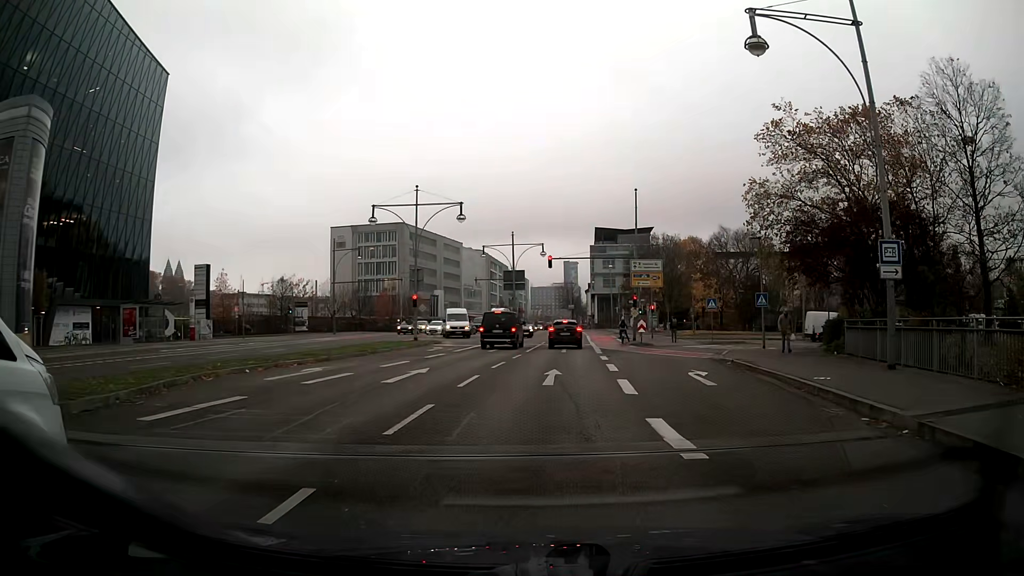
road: primary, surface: asphalt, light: Day
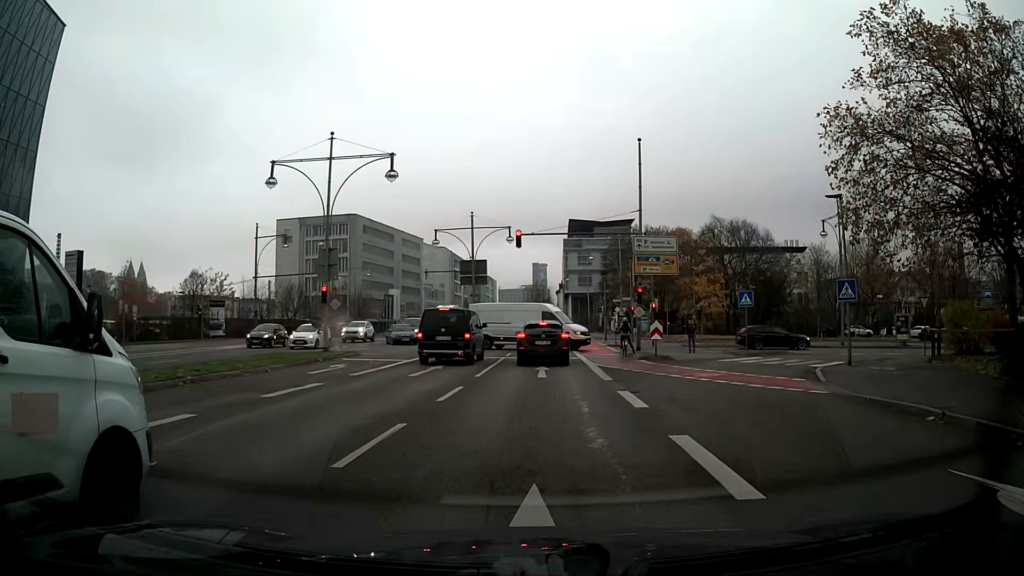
(+0.3, +13.6) m; +2°
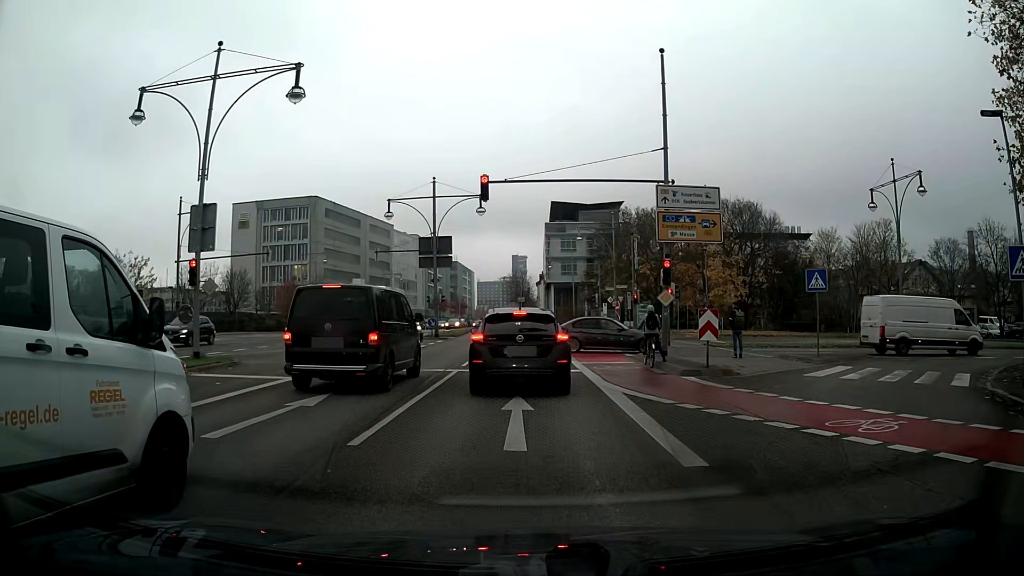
(+0.2, +10.8) m; +2°
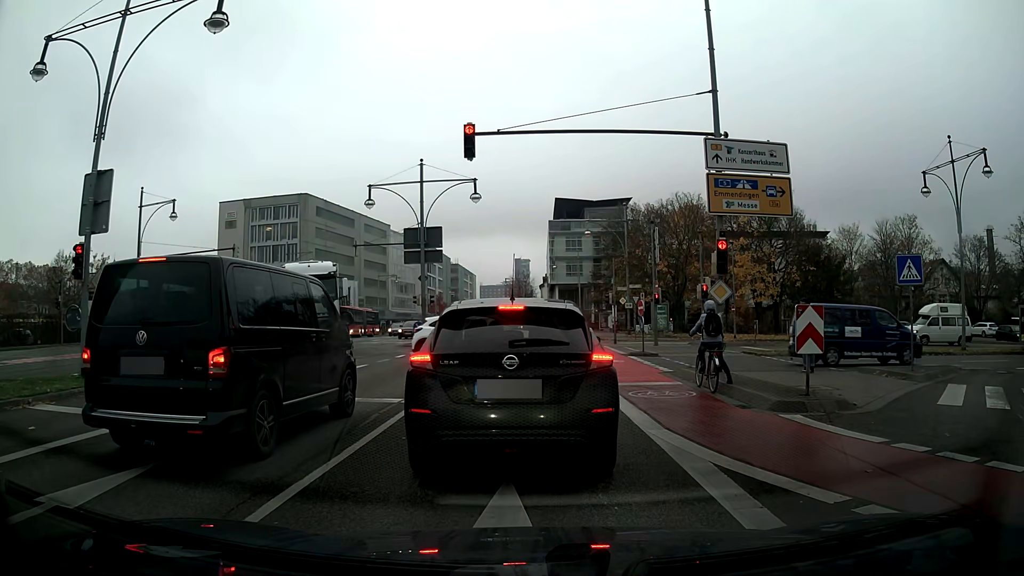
(0.0, +5.9) m; +1°
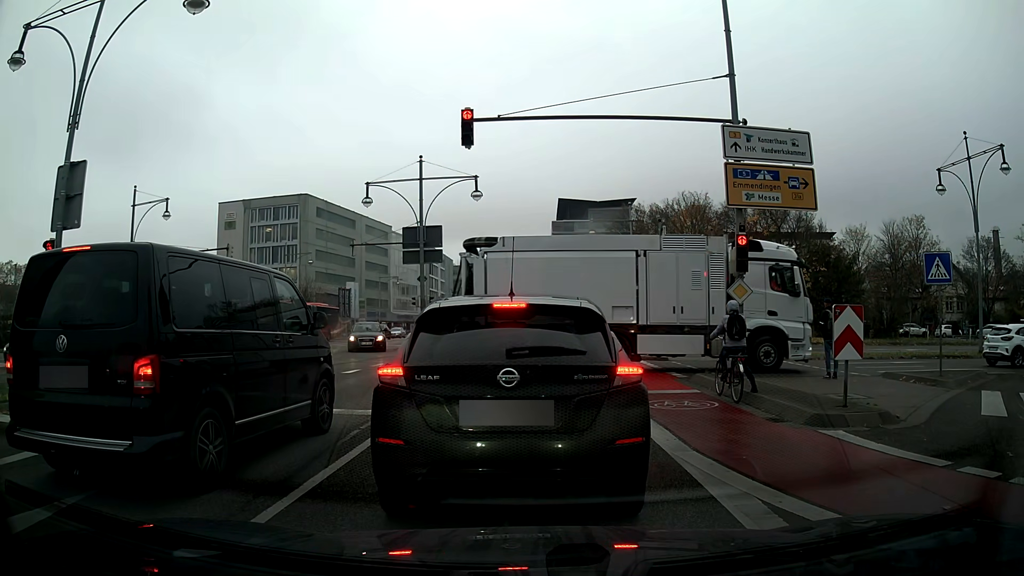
(0.0, +1.3) m; 0°
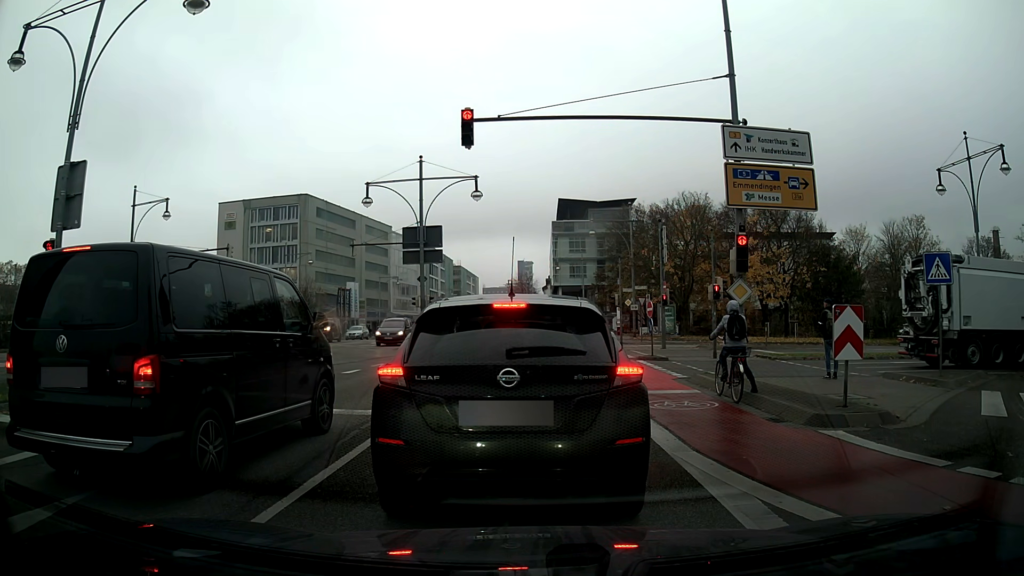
(0.0, 0.0) m; 0°
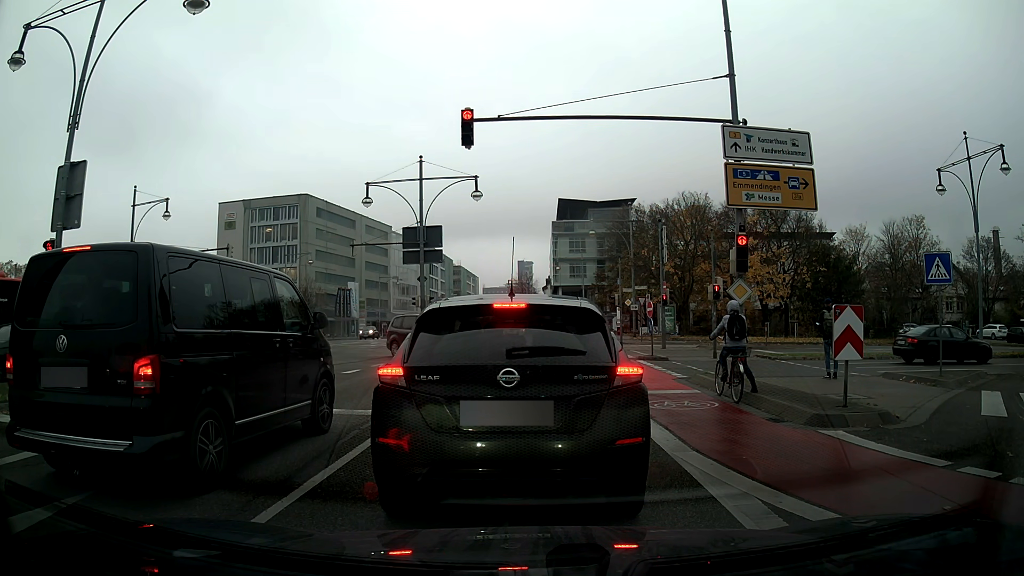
(0.0, 0.0) m; 0°
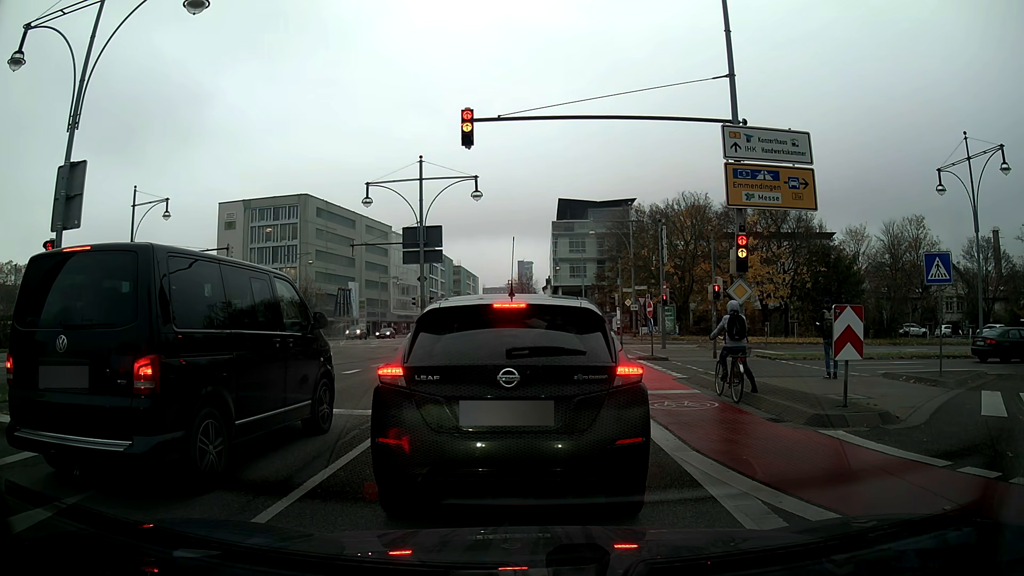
(0.0, 0.0) m; 0°
(0, +10) (0, +20) (-1, +30) (-1, +40) (-1, +50) (-1, +60) (-2, +70) (-3, +80) (-4, +90) (-4, +100) m
